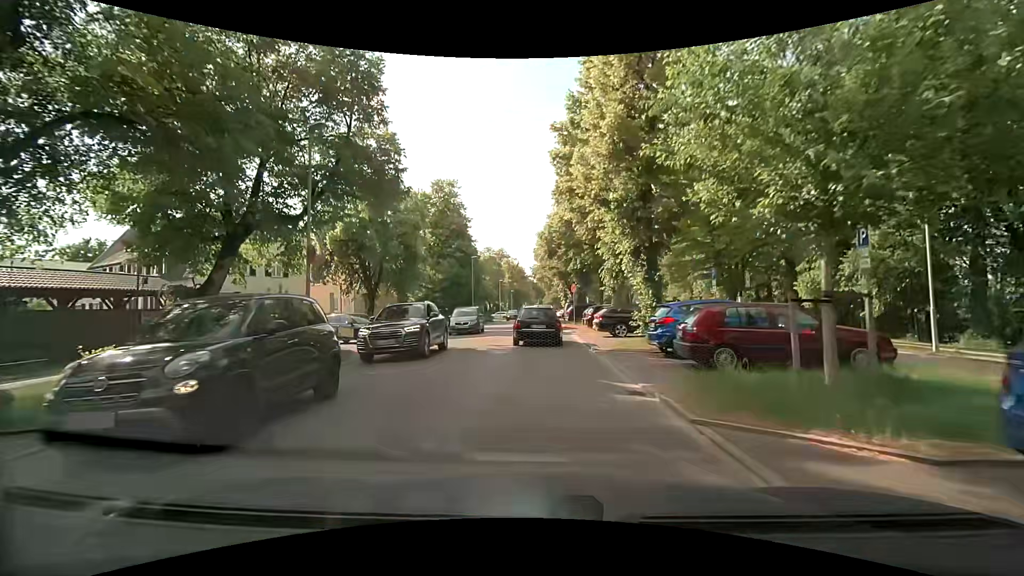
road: residential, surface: asphalt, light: Day
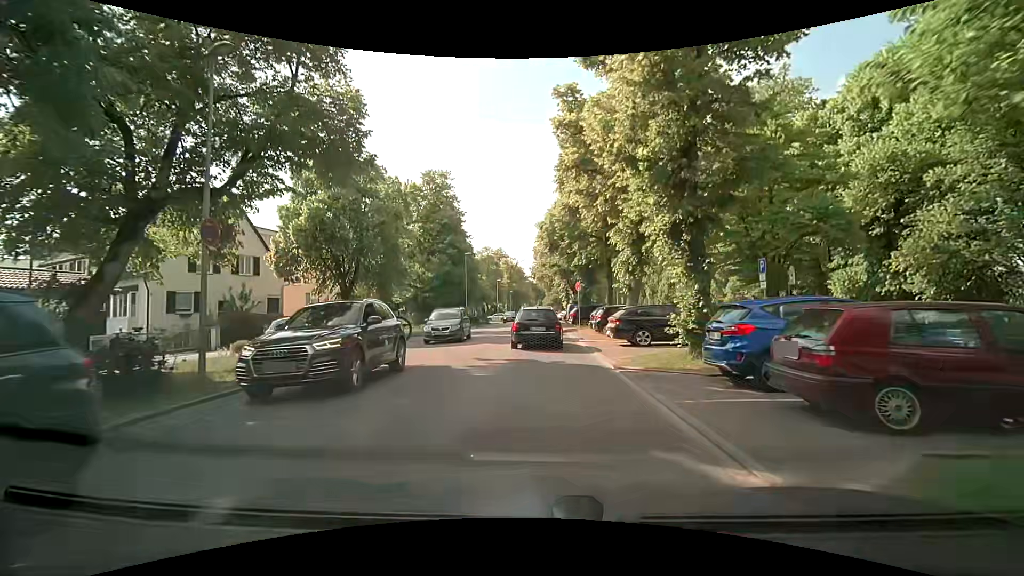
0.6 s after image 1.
(0.0, +4.7) m; 0°
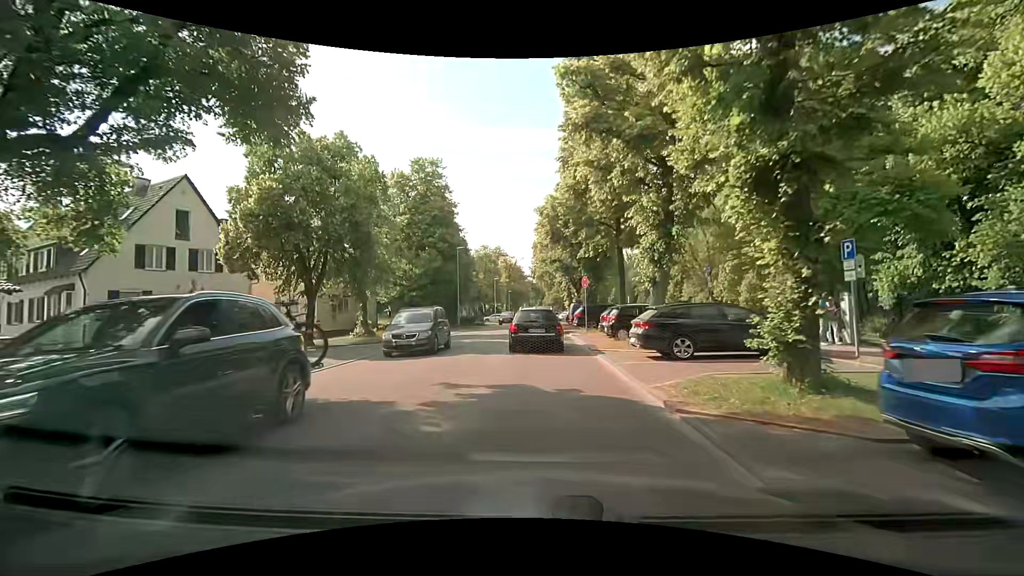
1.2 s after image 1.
(0.0, +4.7) m; 0°
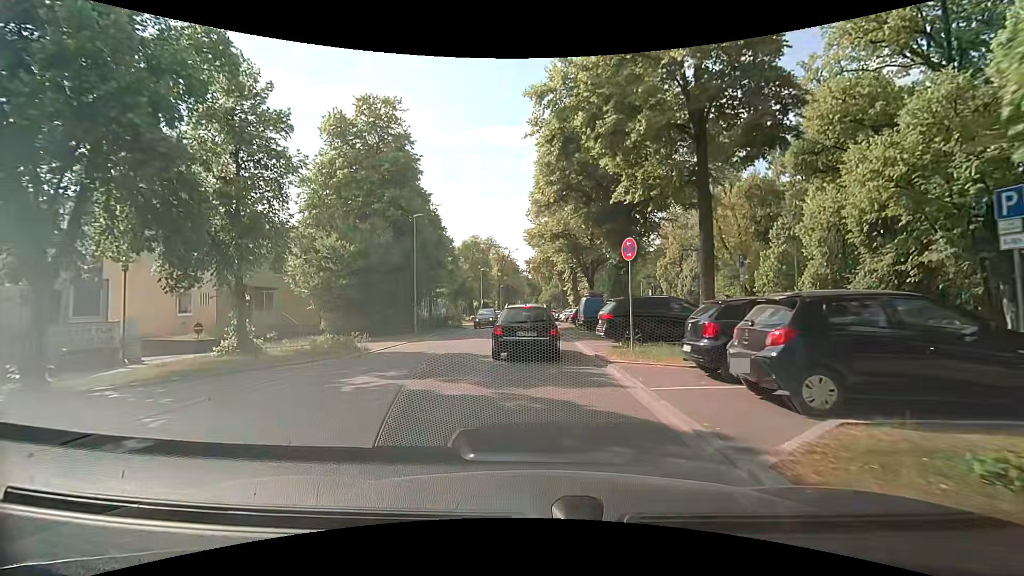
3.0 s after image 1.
(+0.2, +14.3) m; 0°
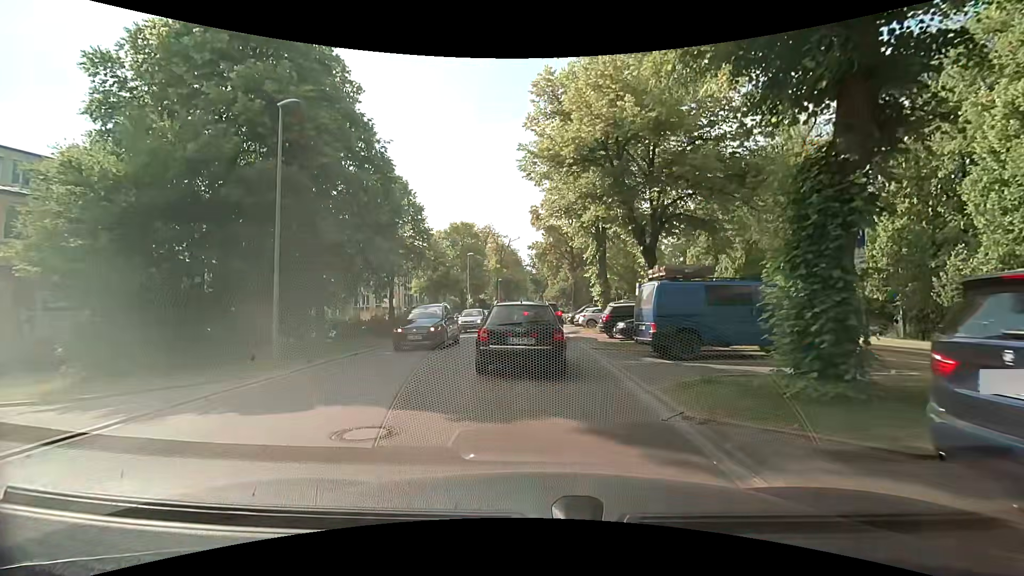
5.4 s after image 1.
(+0.1, +16.0) m; +1°
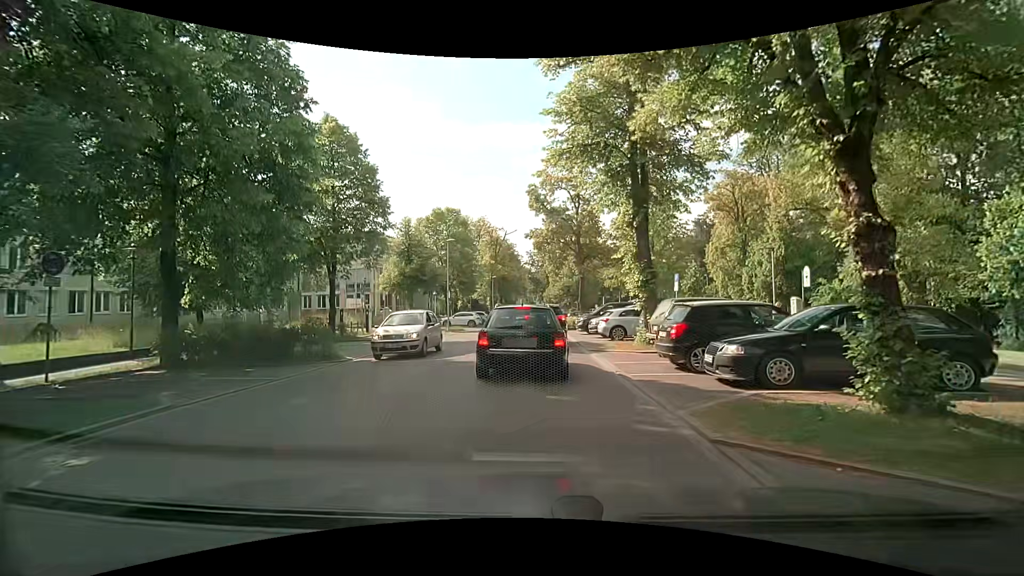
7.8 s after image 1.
(-0.1, +10.9) m; 0°
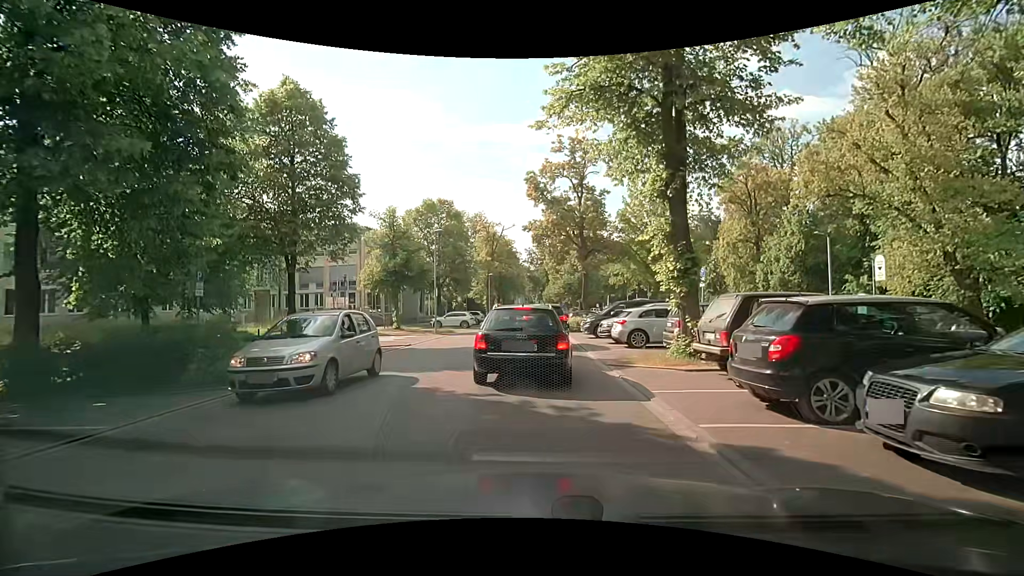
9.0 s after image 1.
(0.0, +4.4) m; -2°
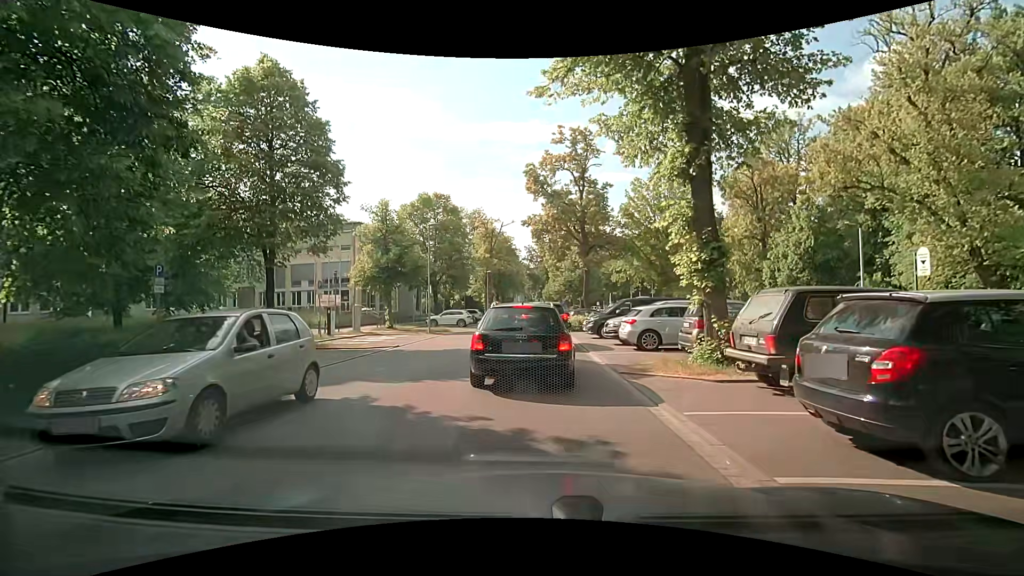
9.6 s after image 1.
(+0.1, +1.8) m; +2°
